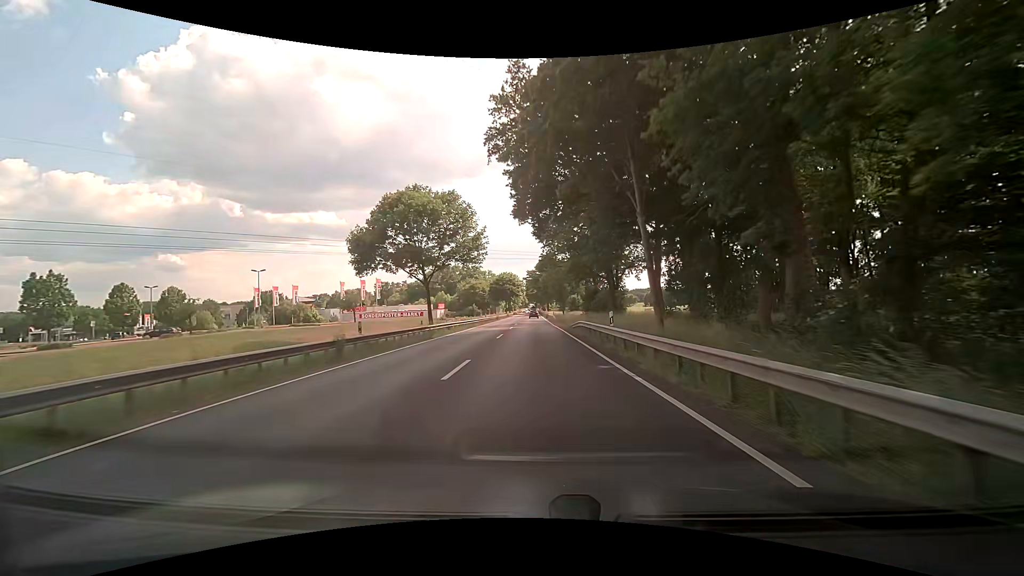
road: primary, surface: asphalt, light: Day
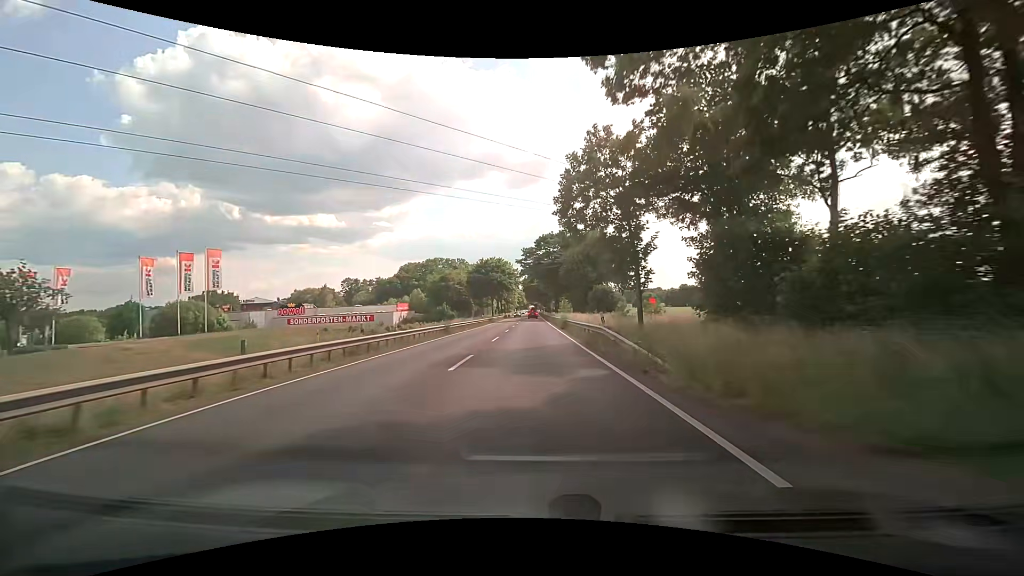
(+0.1, +51.5) m; -1°
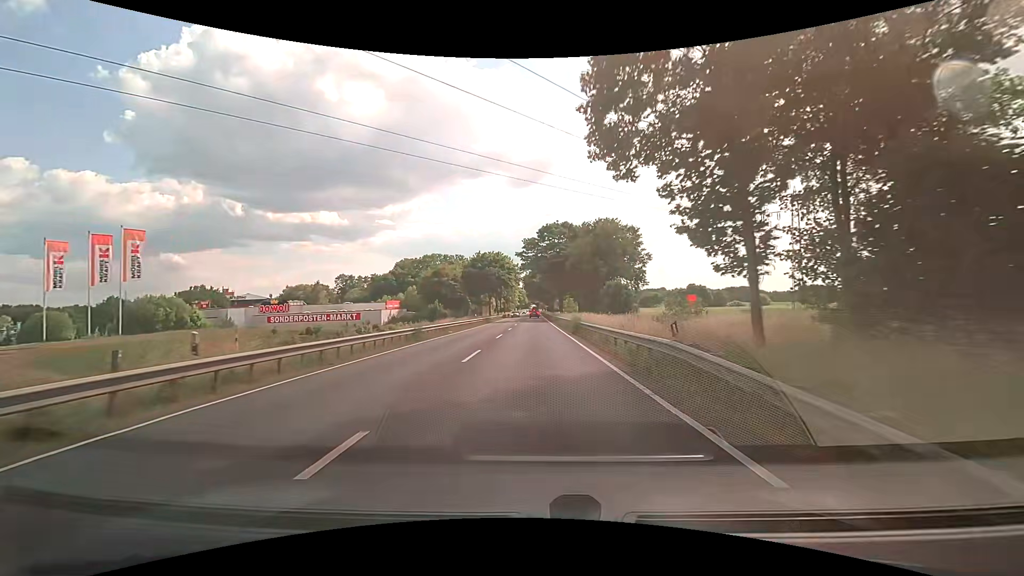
(+0.1, +10.1) m; +1°
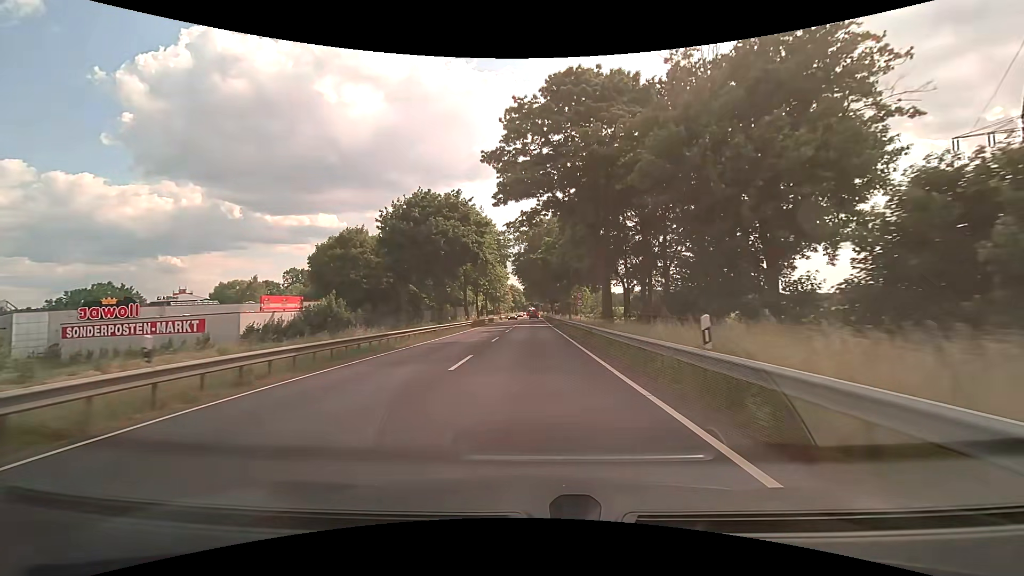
(-0.1, +49.7) m; 0°
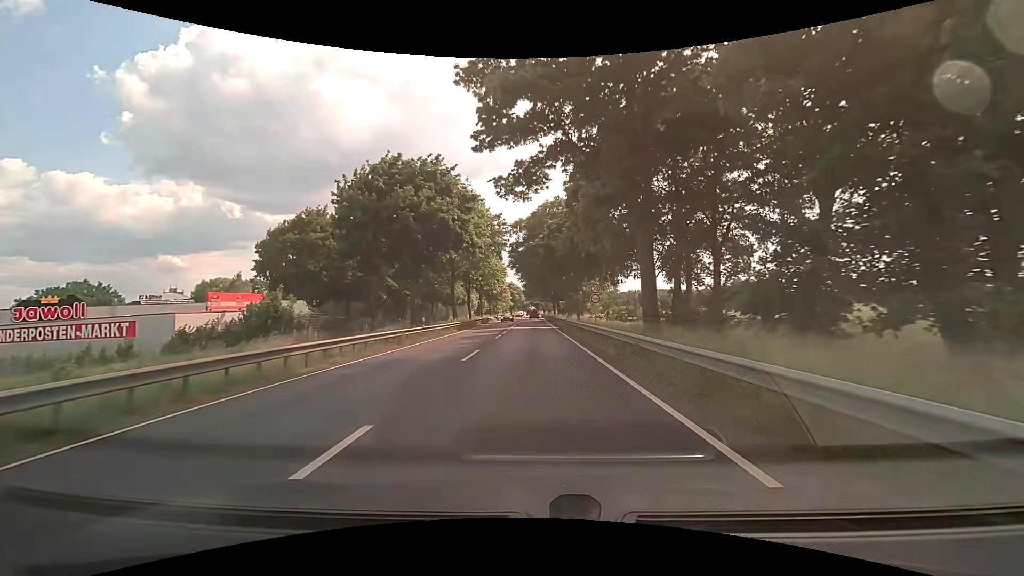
(0.0, +9.9) m; 0°
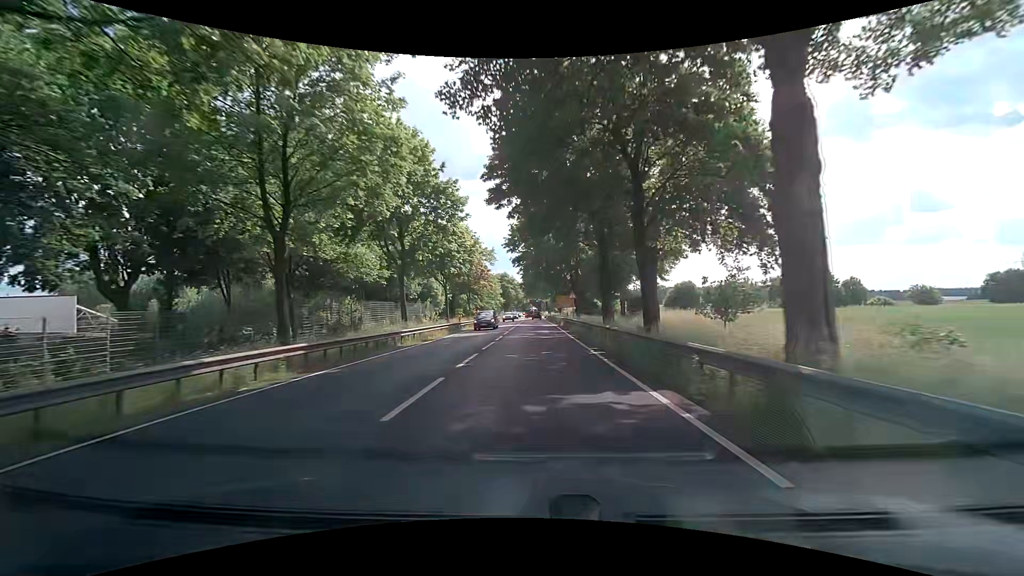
(0.0, +49.9) m; 0°
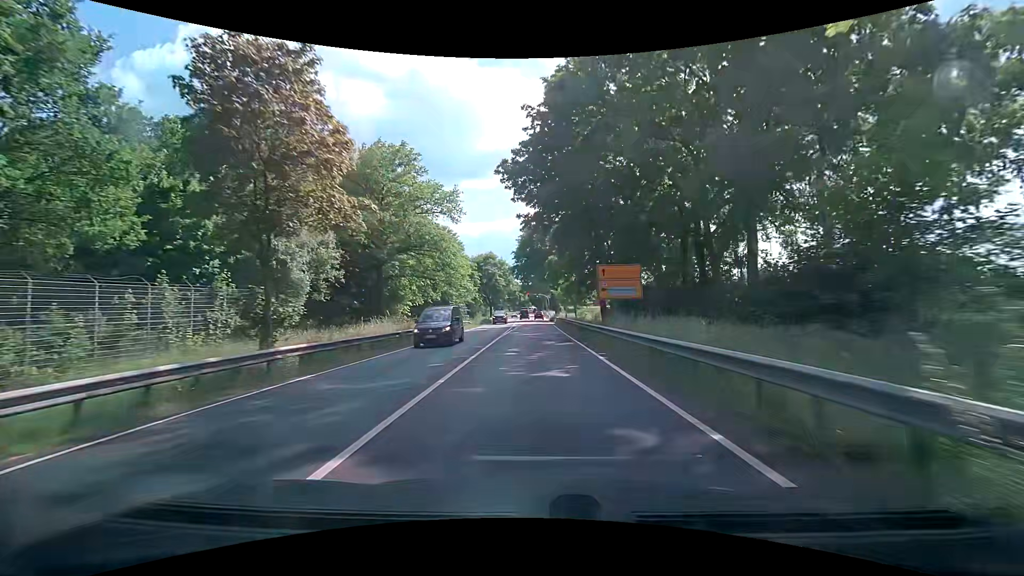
(-0.2, +48.9) m; 0°
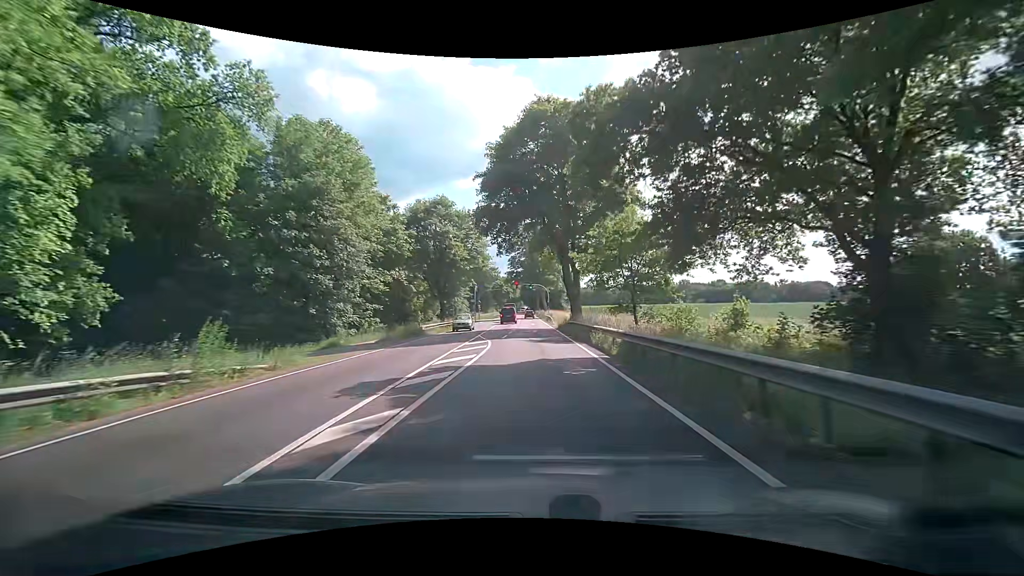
(+0.1, +48.3) m; +1°
(0, +10) (0, +20) (0, +30) (0, +40) (0, +50) (0, +60) (0, +70) (0, +80) (-1, +90) (-1, +100) m
